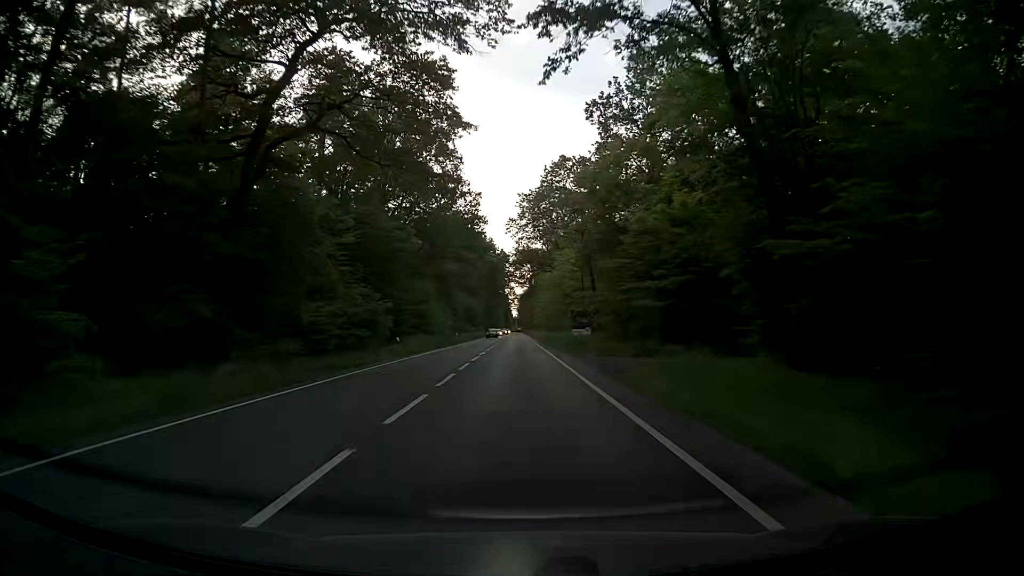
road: primary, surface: asphalt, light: Day
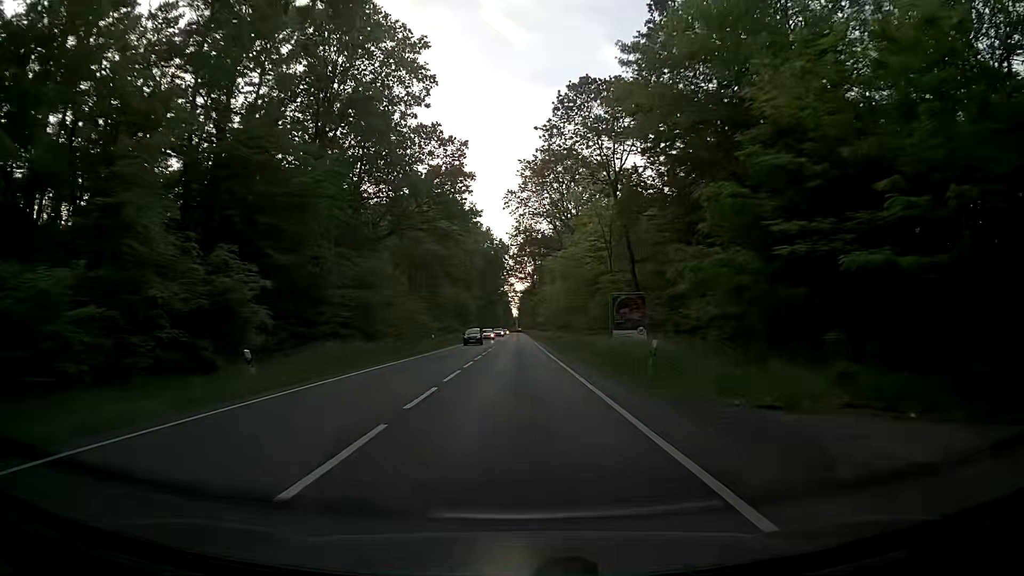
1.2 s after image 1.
(-0.1, +22.6) m; -1°
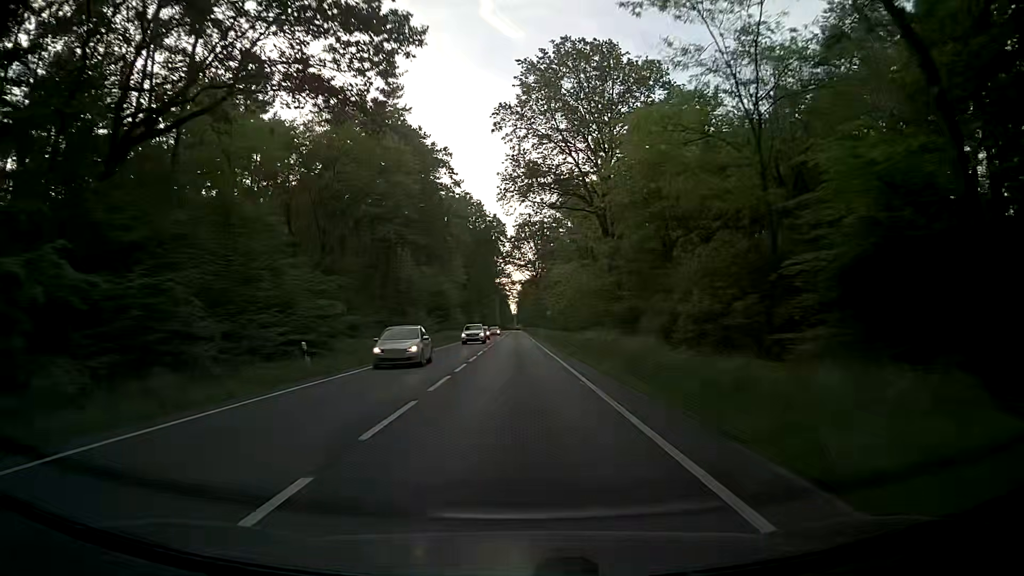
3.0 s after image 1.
(+0.2, +33.9) m; 0°
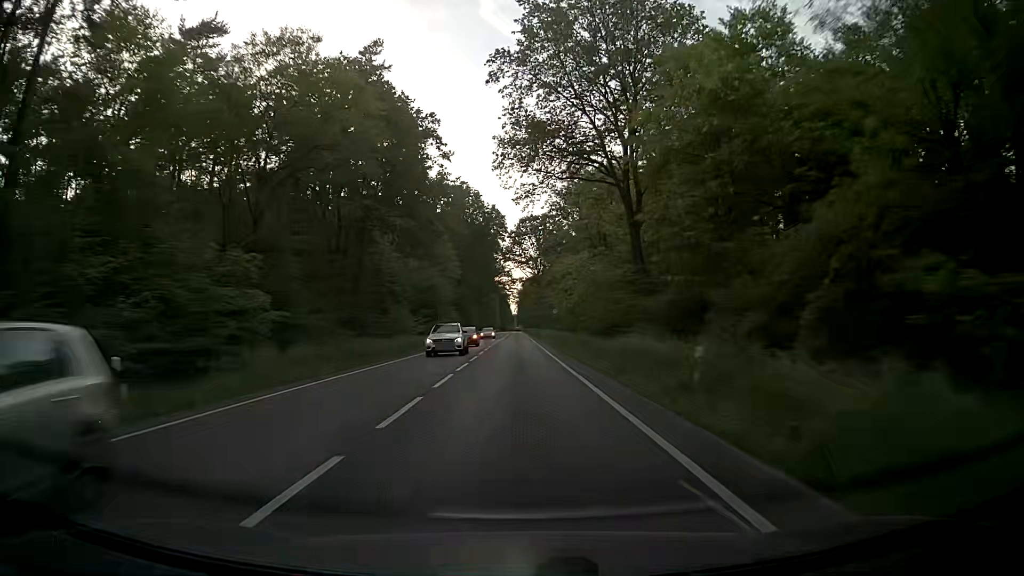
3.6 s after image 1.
(+0.1, +11.3) m; 0°
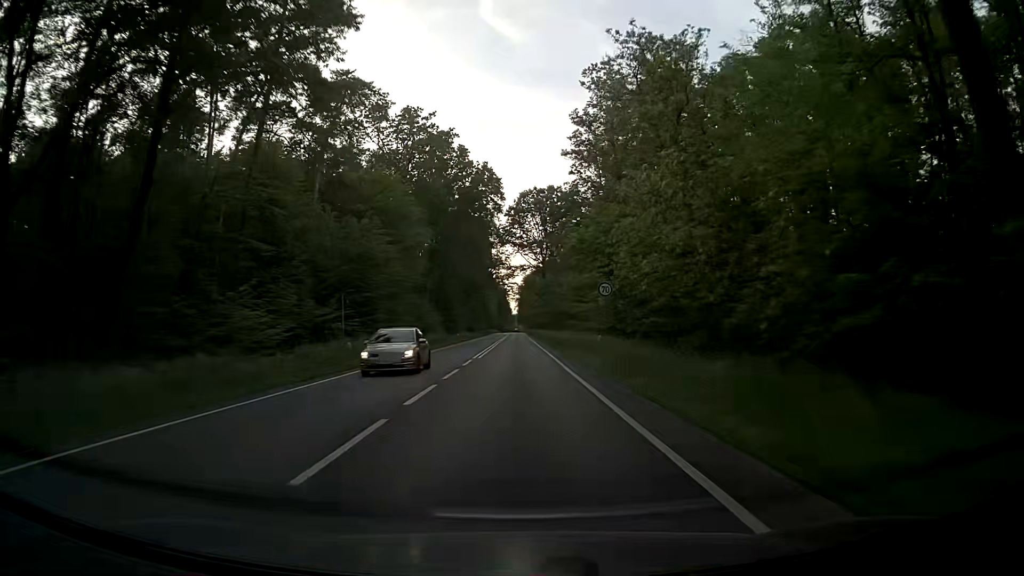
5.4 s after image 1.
(+0.1, +34.0) m; 0°
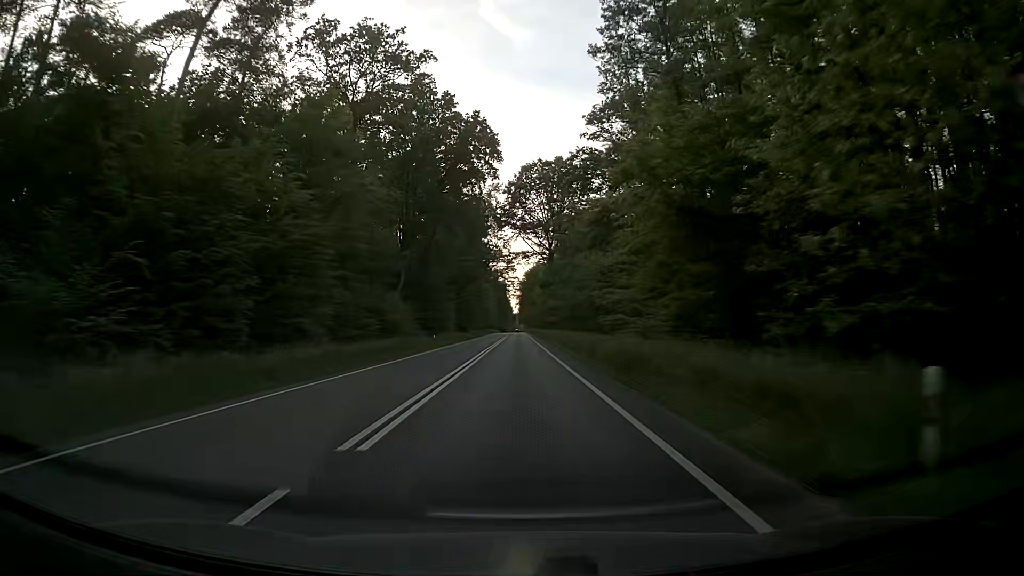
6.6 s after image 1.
(-0.2, +22.6) m; 0°
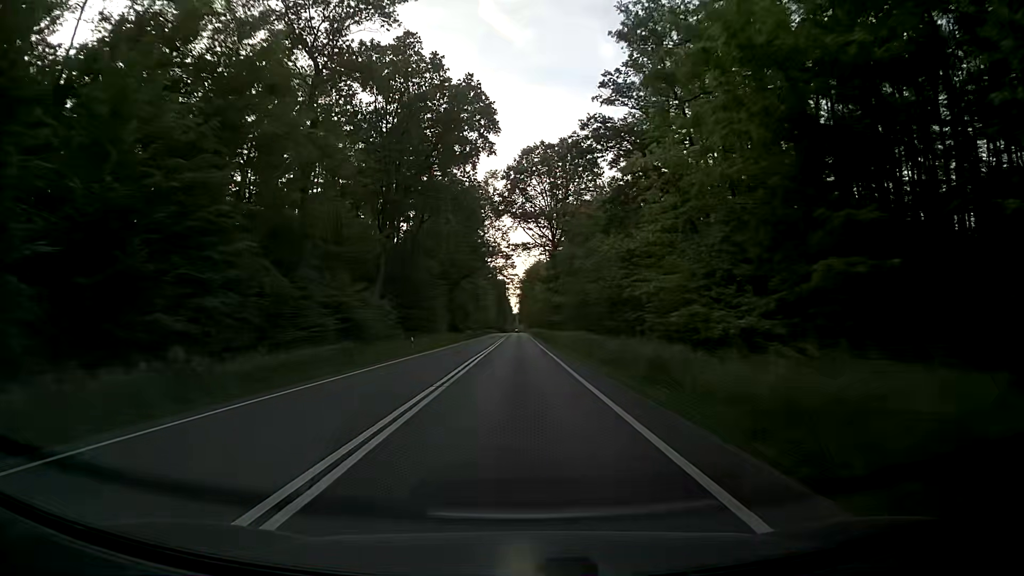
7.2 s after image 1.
(0.0, +11.3) m; 0°
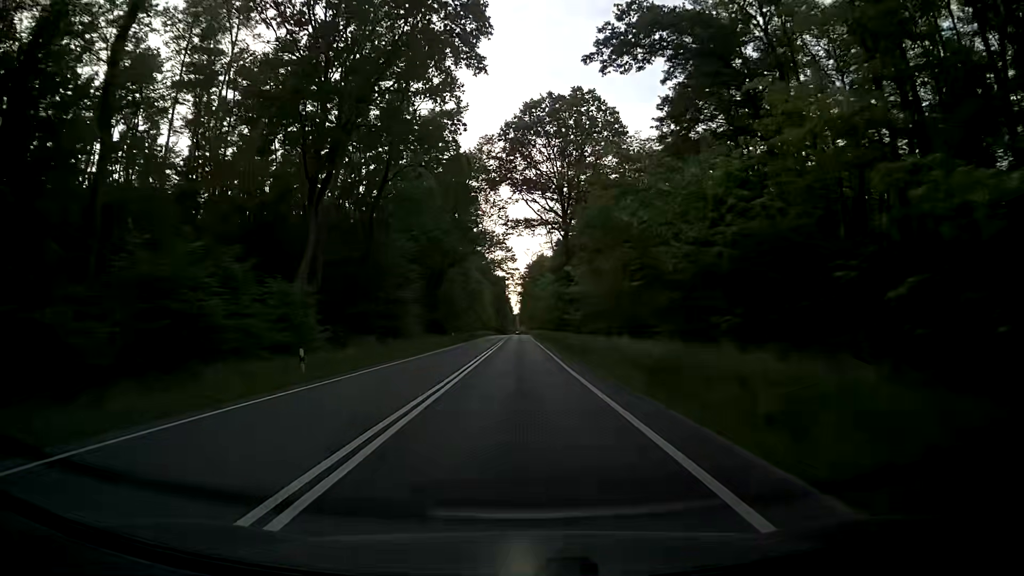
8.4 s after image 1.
(-0.2, +22.6) m; 0°
(0, +10) (0, +20) (0, +30) (0, +40) (0, +50) (0, +60) (0, +70) (0, +80) (0, +90) (0, +100) m
